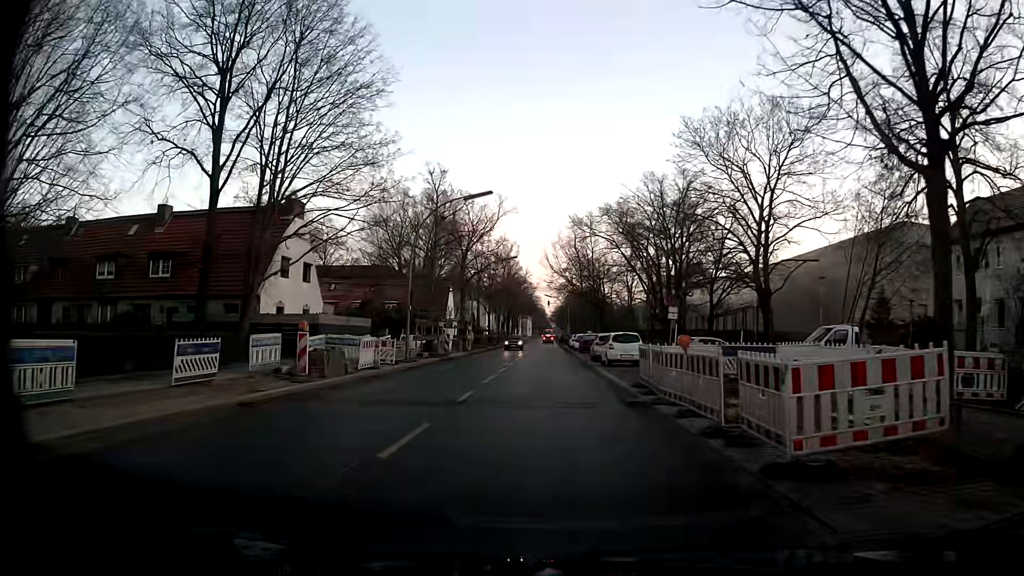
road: residential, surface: asphalt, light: Day
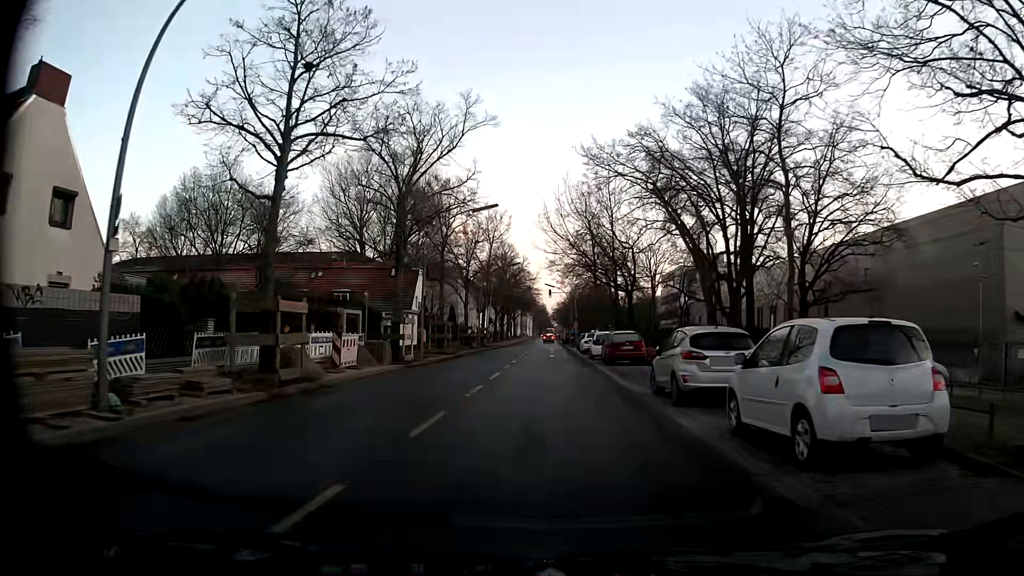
(+0.1, +22.5) m; 0°
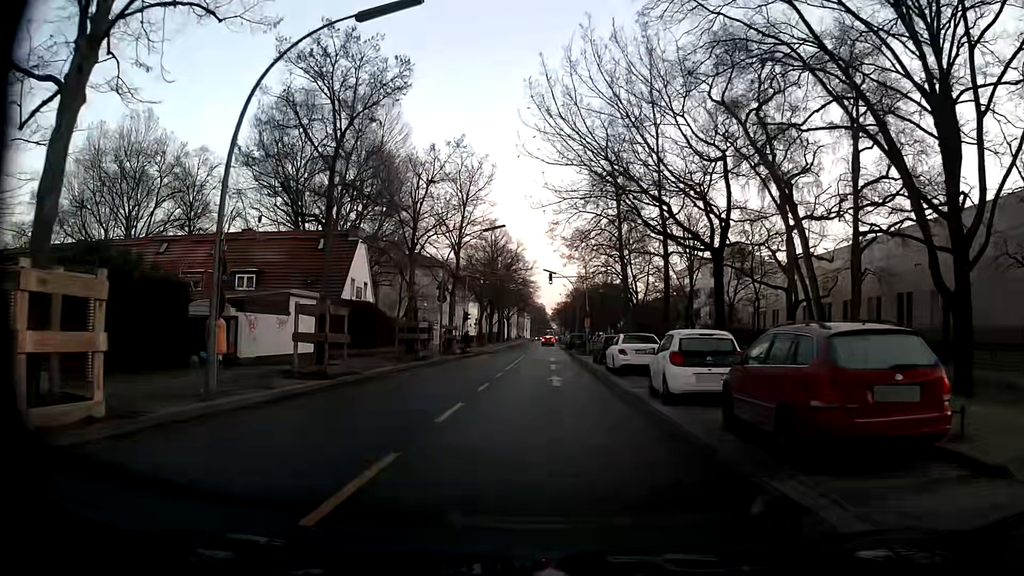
(-0.1, +22.3) m; 0°
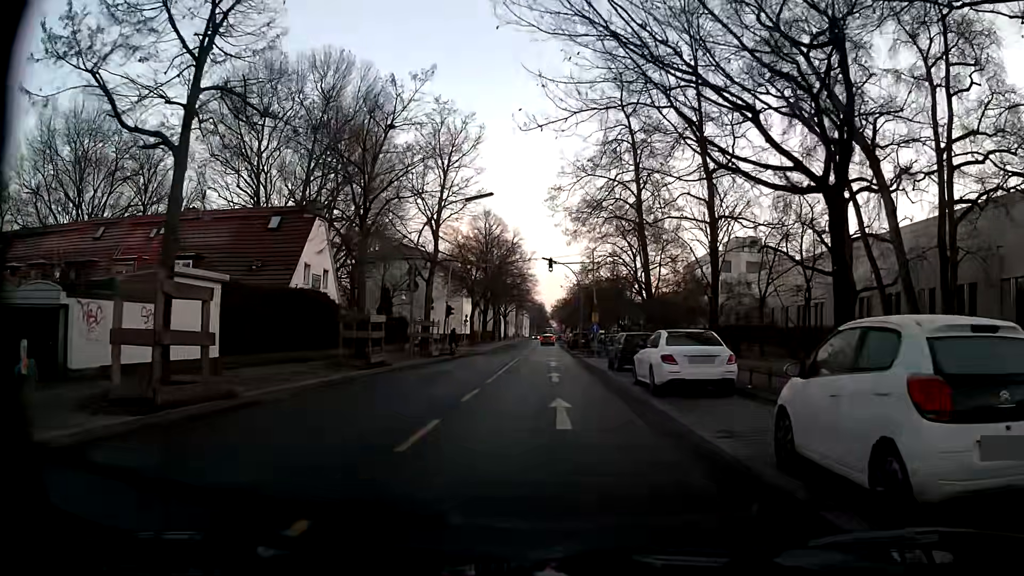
(+0.1, +8.9) m; +1°
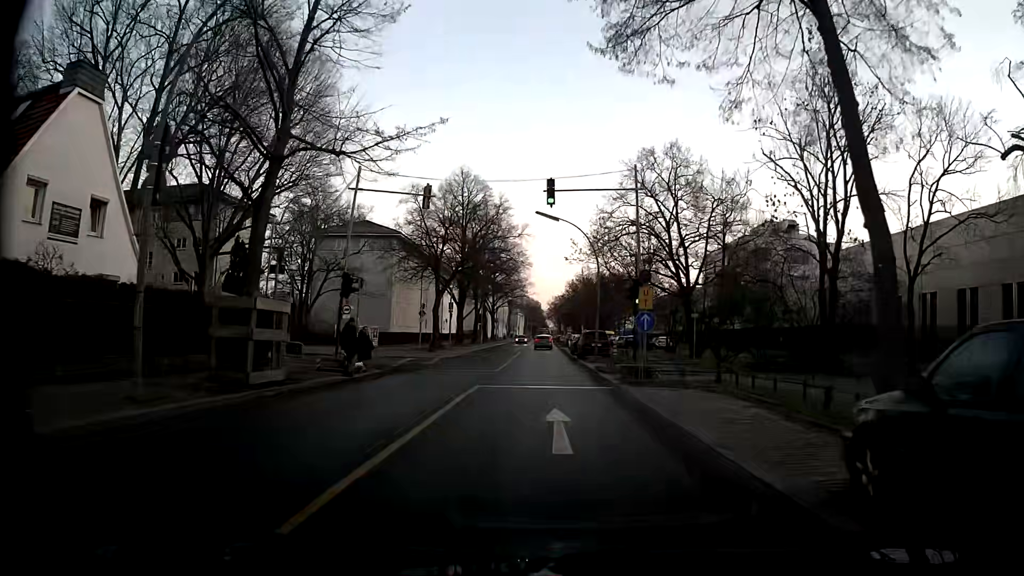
(-0.2, +22.3) m; 0°
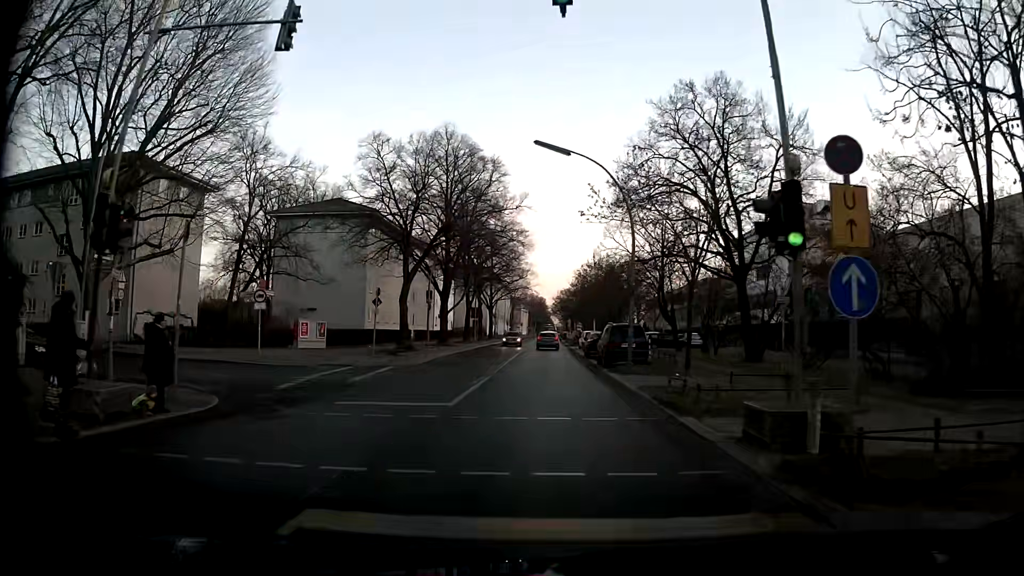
(-0.1, +13.4) m; -2°
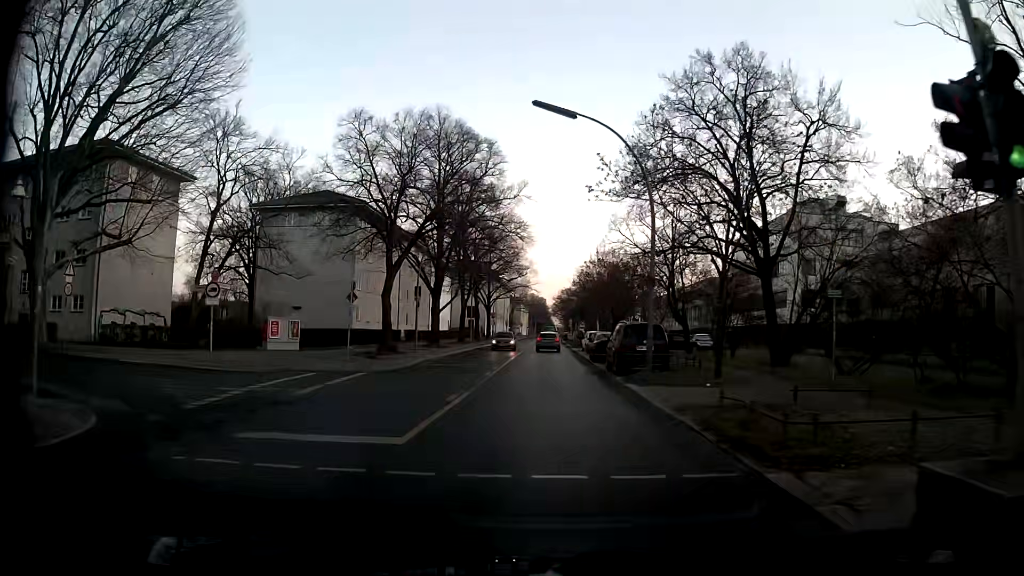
(+0.1, +4.3) m; 0°
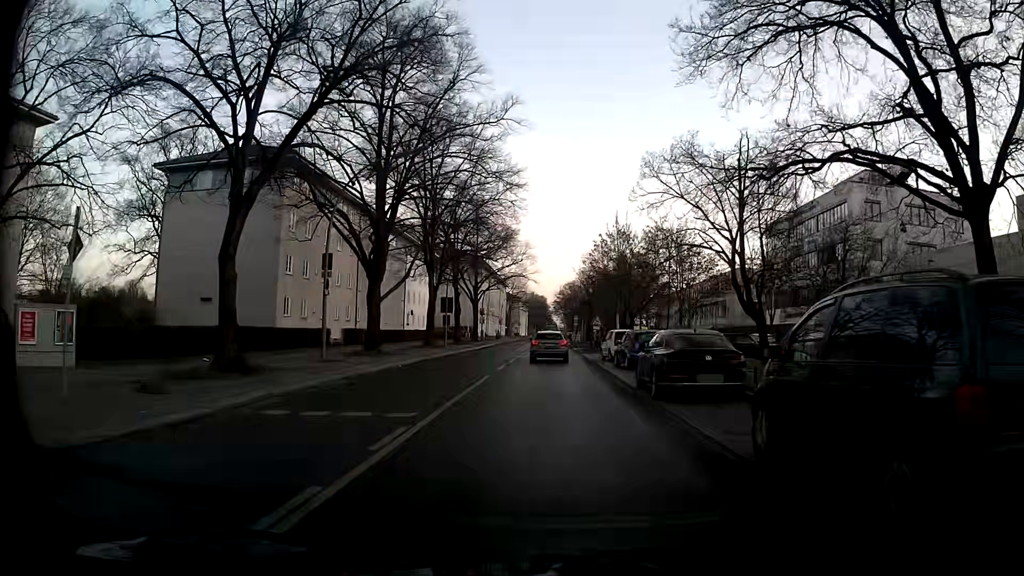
(+0.4, +18.0) m; +1°
